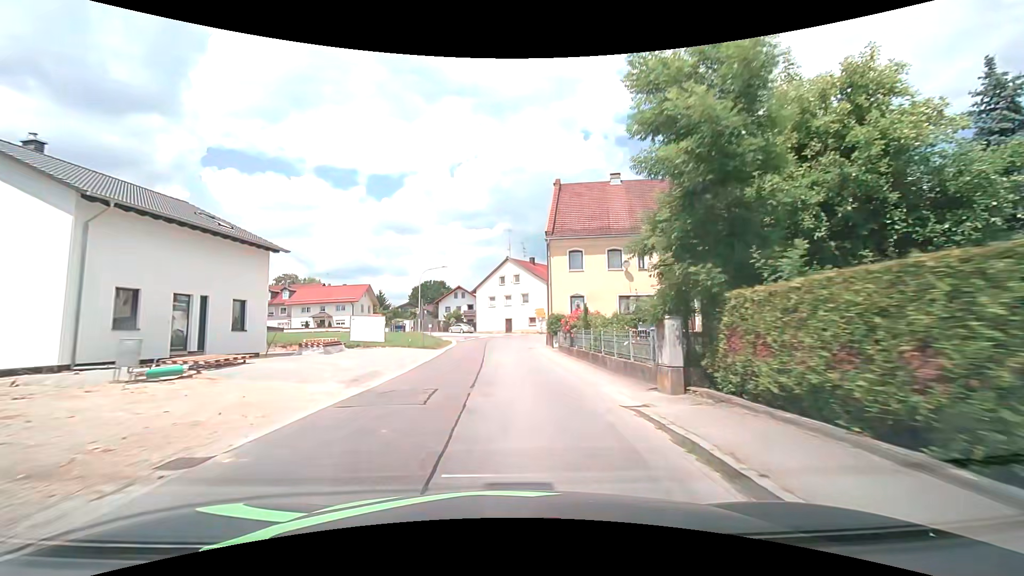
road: tertiary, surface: asphalt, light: Day
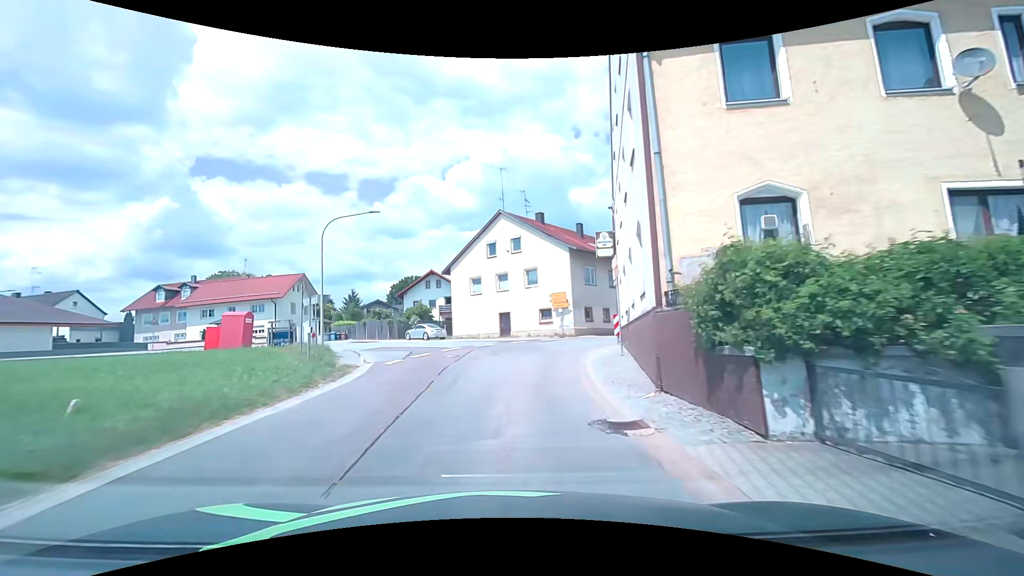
(0.0, +26.7) m; +1°
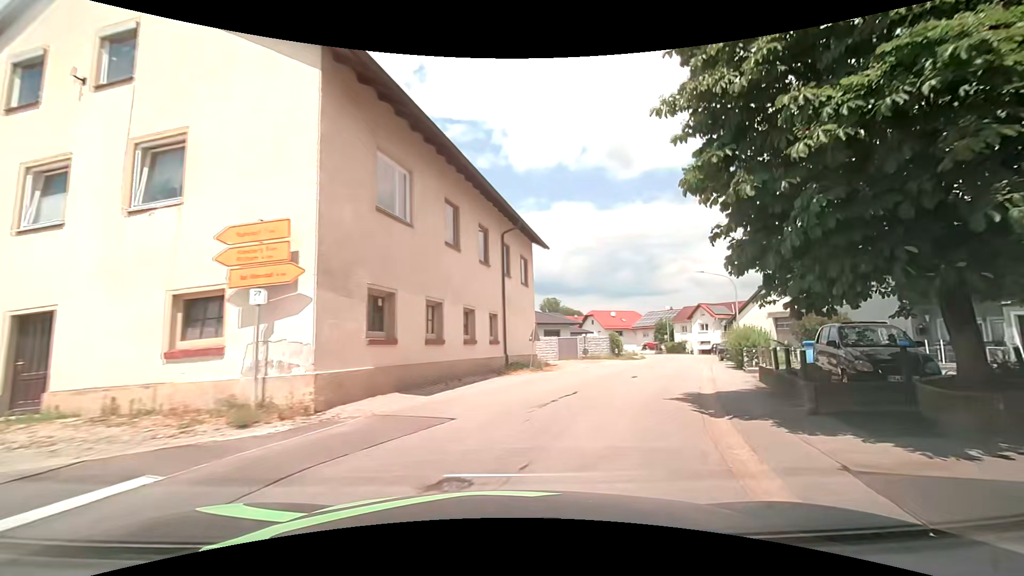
(+3.1, +26.6) m; +23°
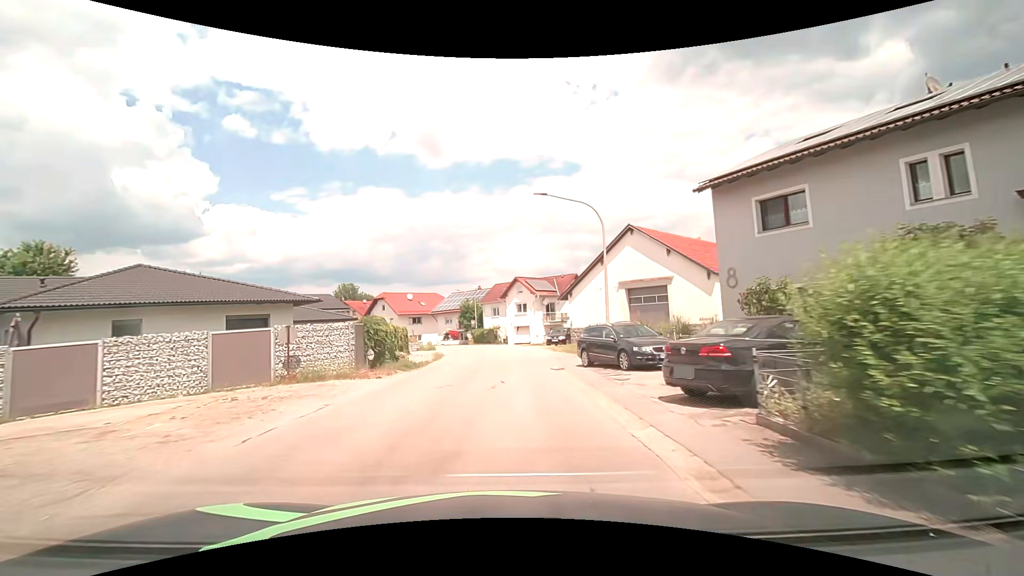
(+6.2, +22.1) m; +23°
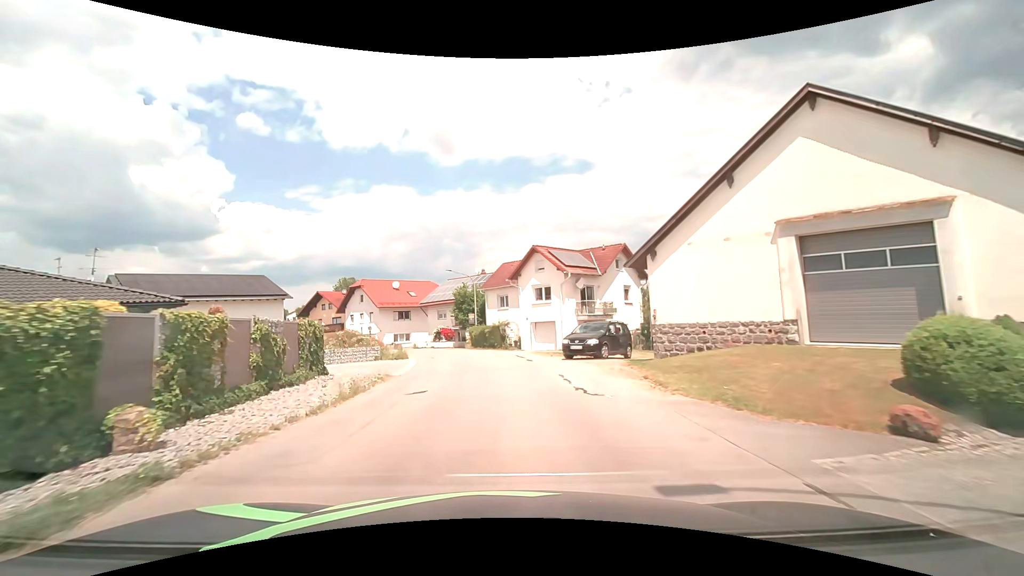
(-0.2, +20.0) m; -2°
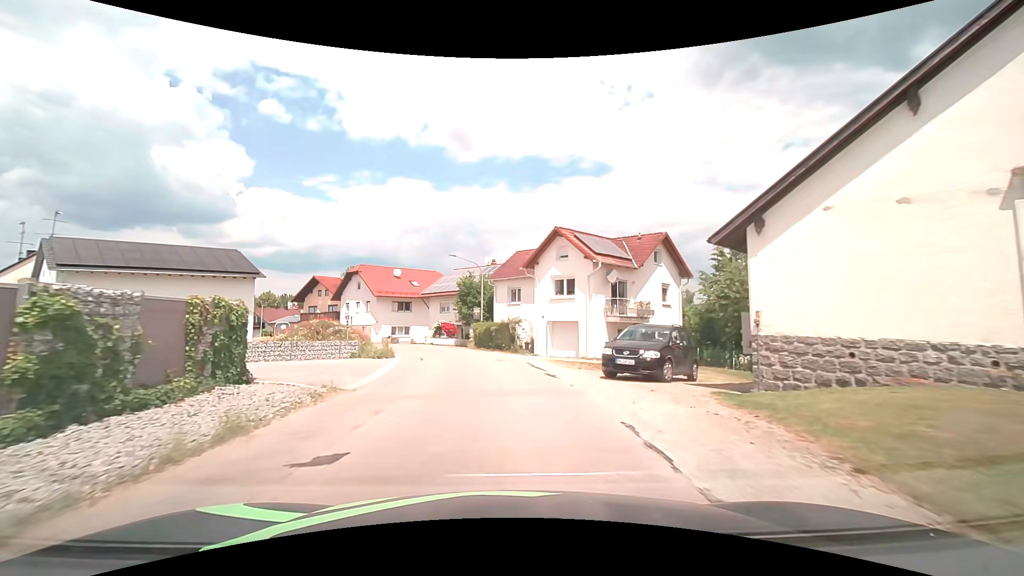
(-0.1, +6.8) m; -1°
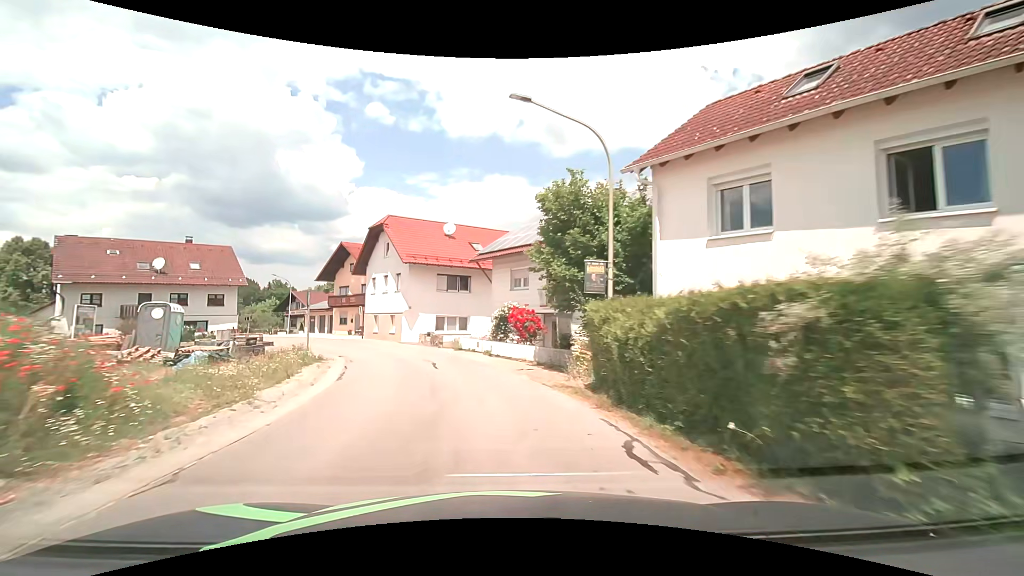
(-1.8, +27.0) m; -10°
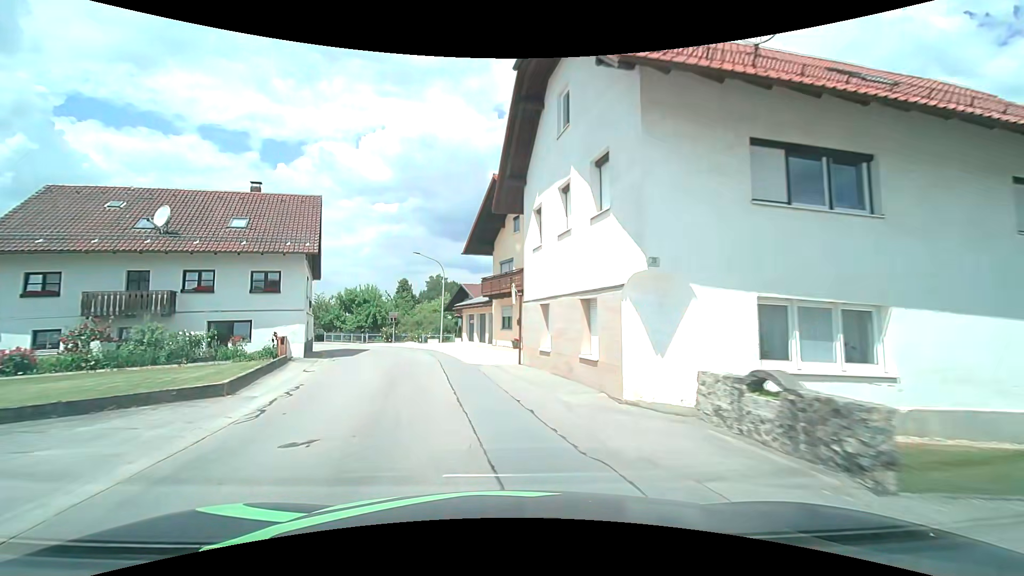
(-5.2, +26.6) m; -23°
